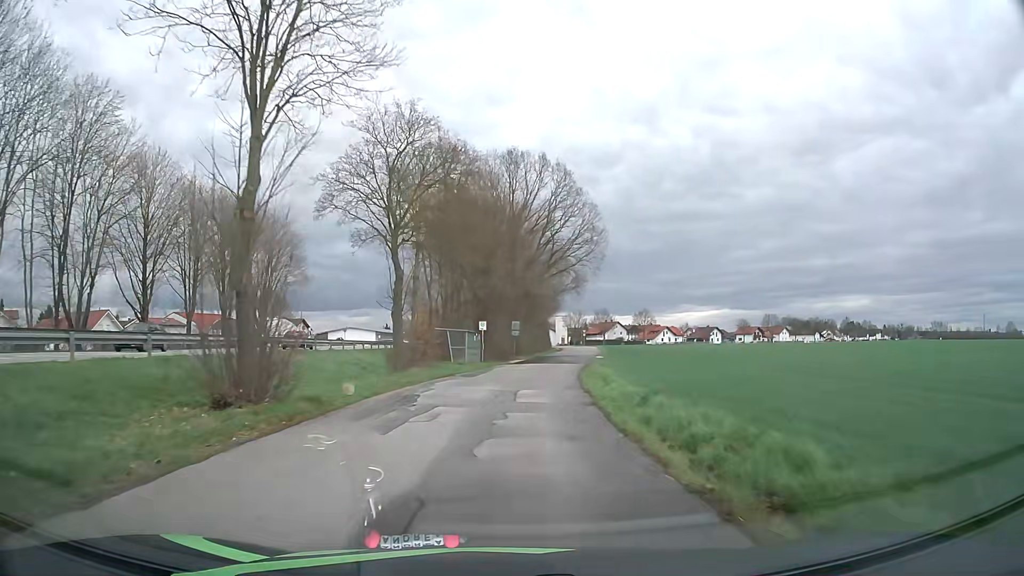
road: unclassified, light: Day
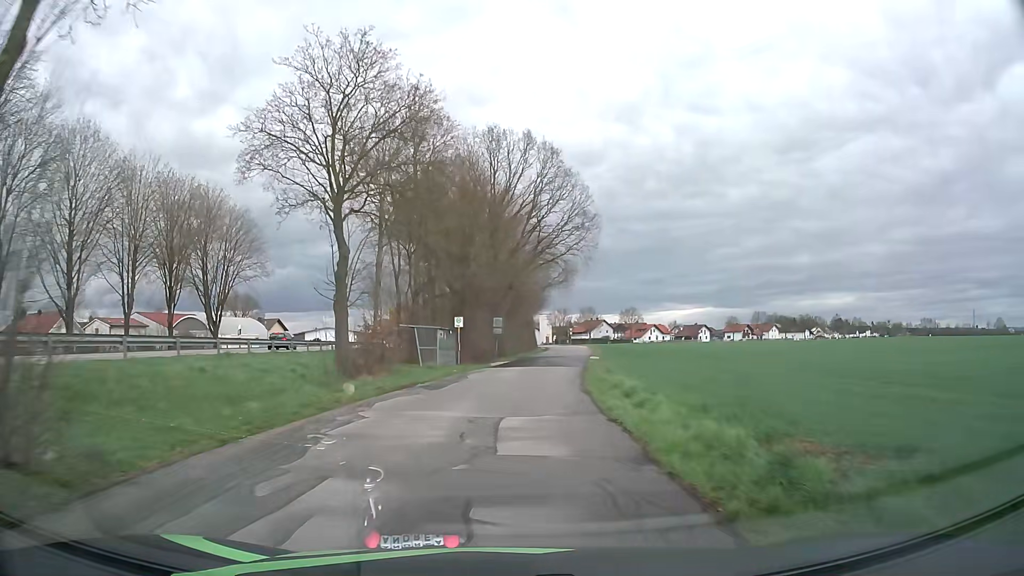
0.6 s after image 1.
(+0.1, +7.7) m; +2°
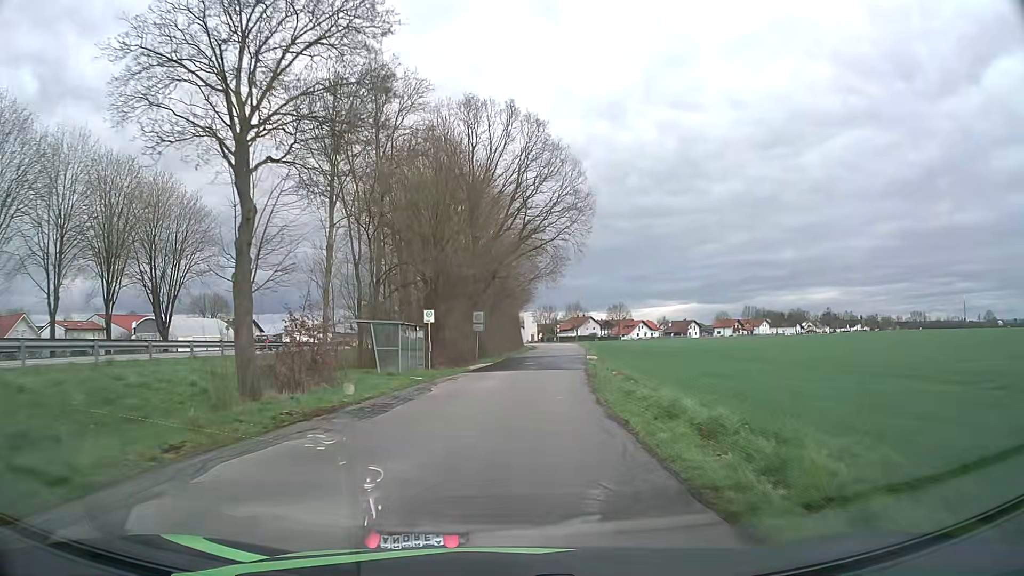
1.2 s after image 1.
(+0.1, +7.7) m; +1°
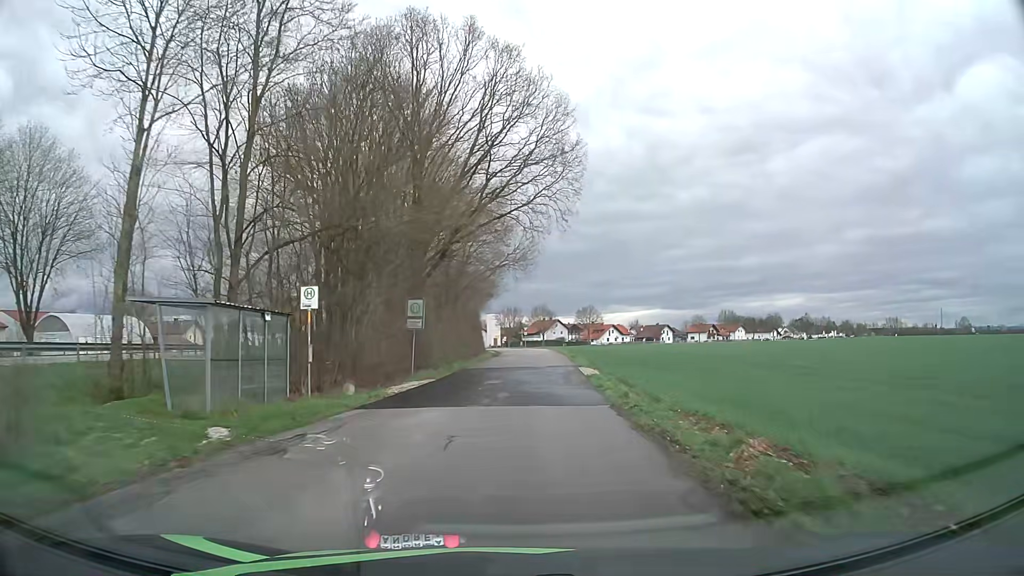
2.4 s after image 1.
(+0.3, +15.7) m; +2°
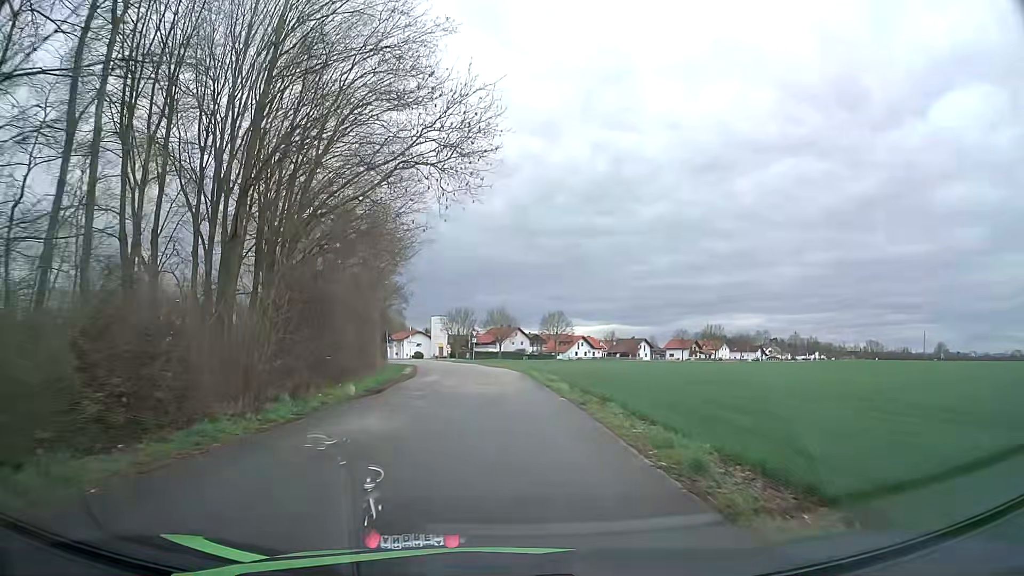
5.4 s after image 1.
(+1.9, +37.0) m; +4°
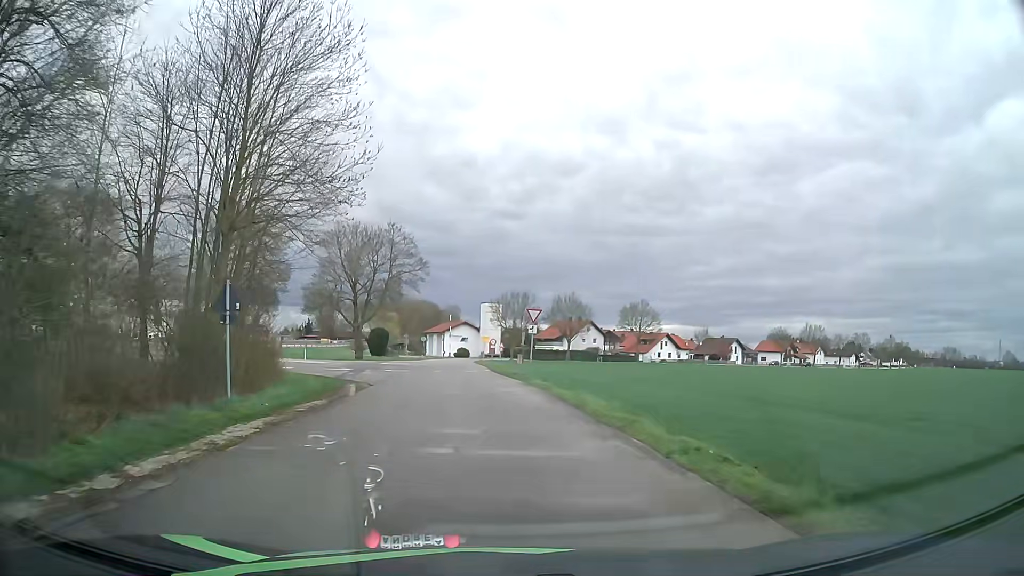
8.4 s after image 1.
(-1.1, +35.7) m; -5°
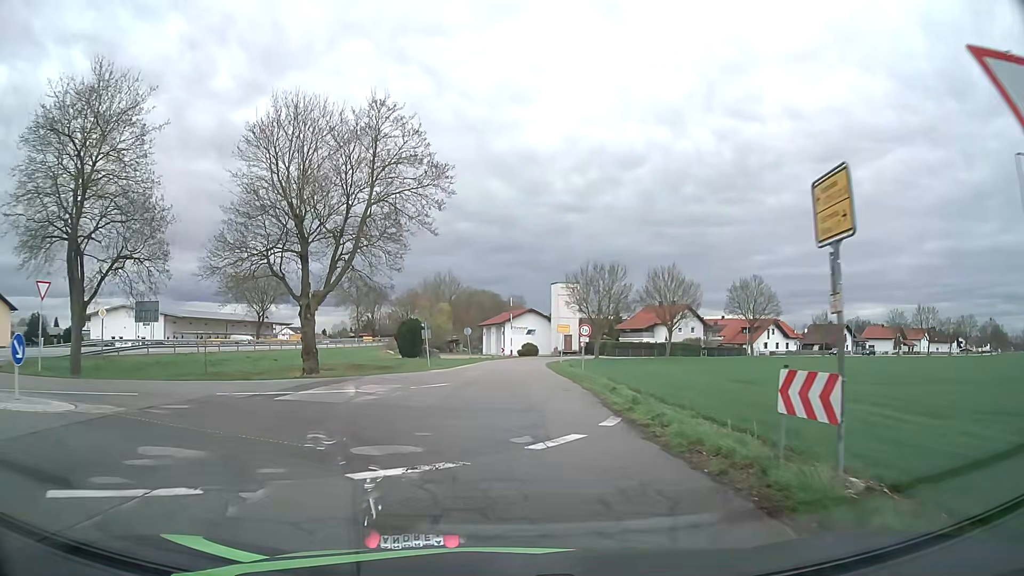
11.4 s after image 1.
(-1.7, +29.6) m; -6°
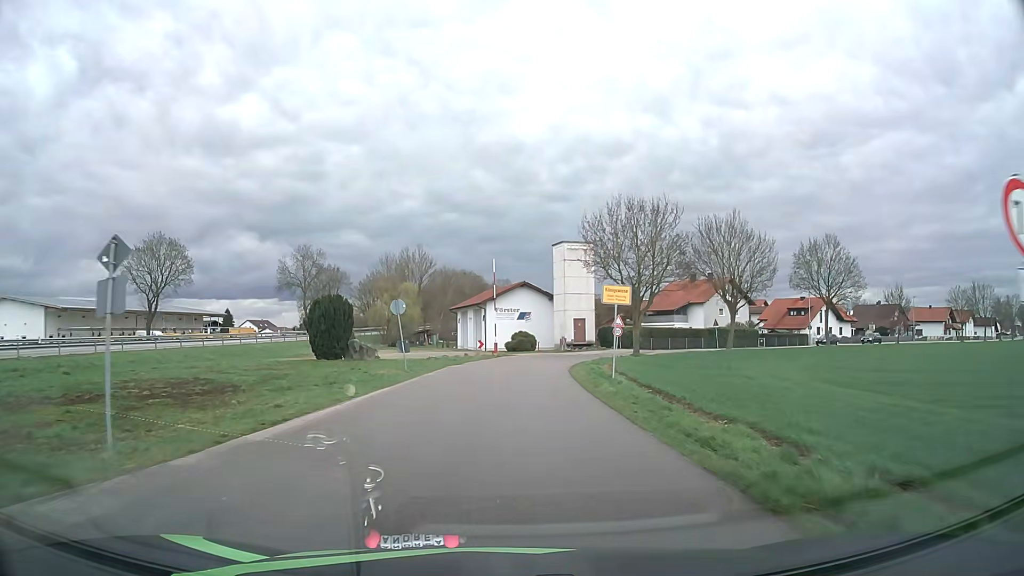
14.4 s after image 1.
(+0.2, +30.4) m; +1°
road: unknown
(0, +10) (0, +20) (+1, +30) (+3, +40) (+7, +49) (+14, +56) (+22, +63) (+30, +68) (+38, +74) (+46, +80) m
